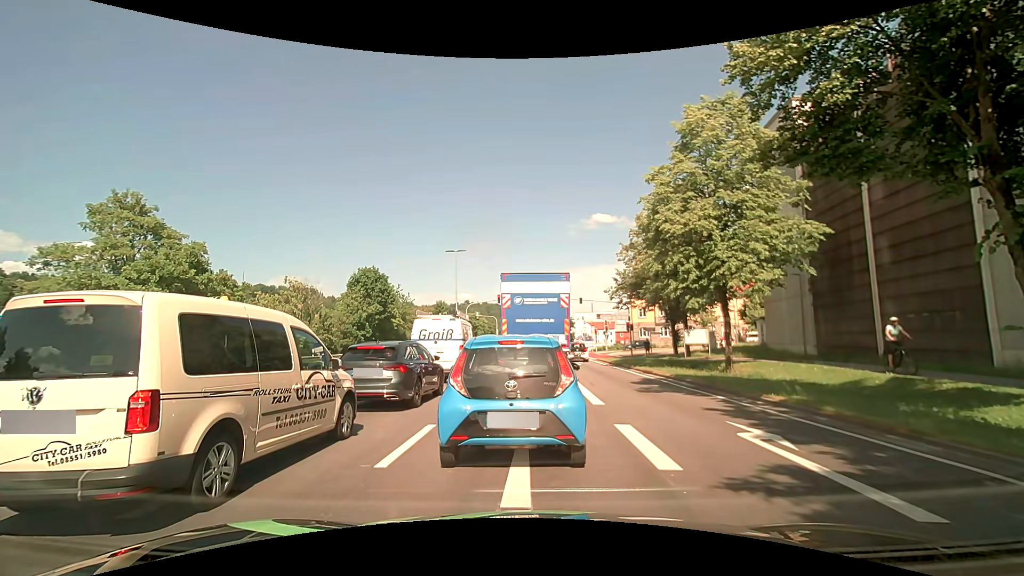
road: primary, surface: asphalt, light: Day
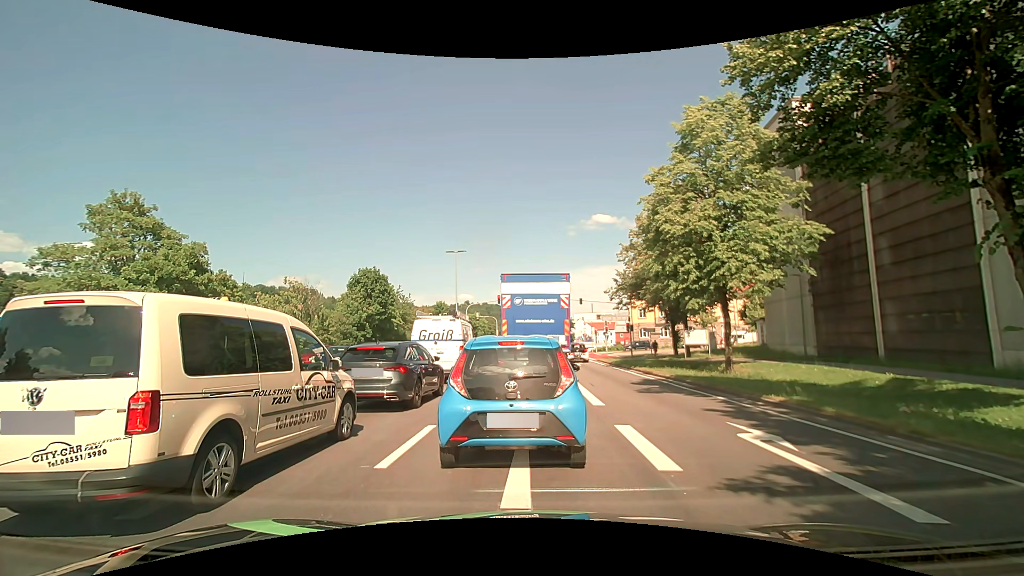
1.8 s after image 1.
(0.0, +0.1) m; 0°
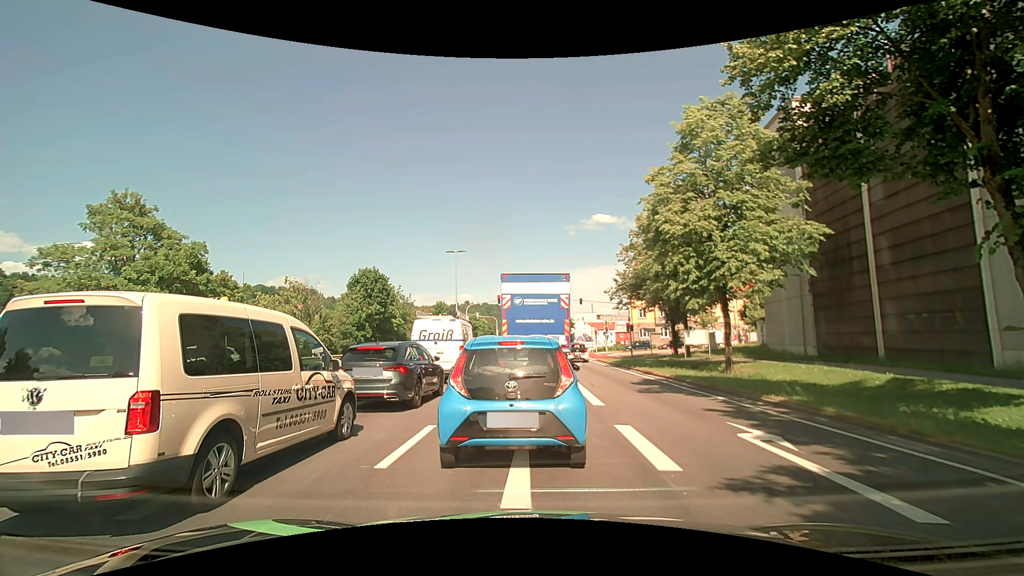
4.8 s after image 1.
(0.0, 0.0) m; 0°
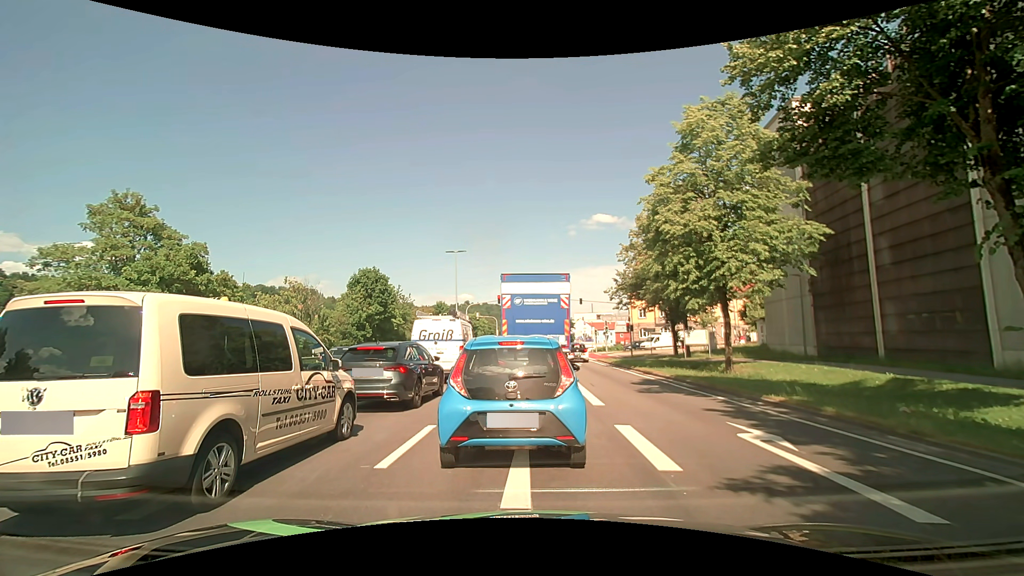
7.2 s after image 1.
(0.0, 0.0) m; 0°
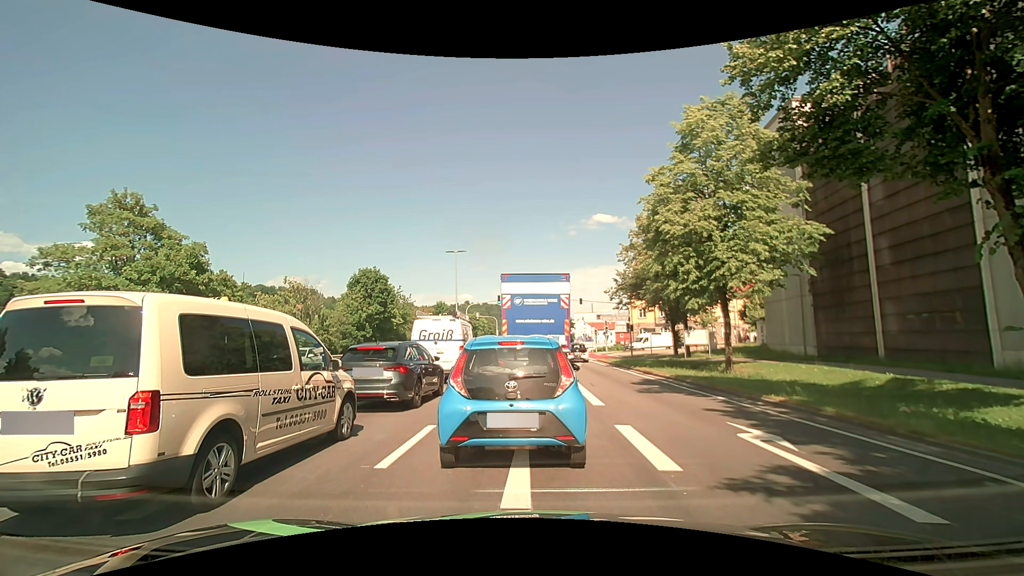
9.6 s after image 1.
(0.0, 0.0) m; 0°
(0, +10) (+1, +20) (+1, +30) (+1, +40) (+2, +50) (+2, +60) (+2, +70) (+3, +80) (+3, +90) (+4, +100) m
